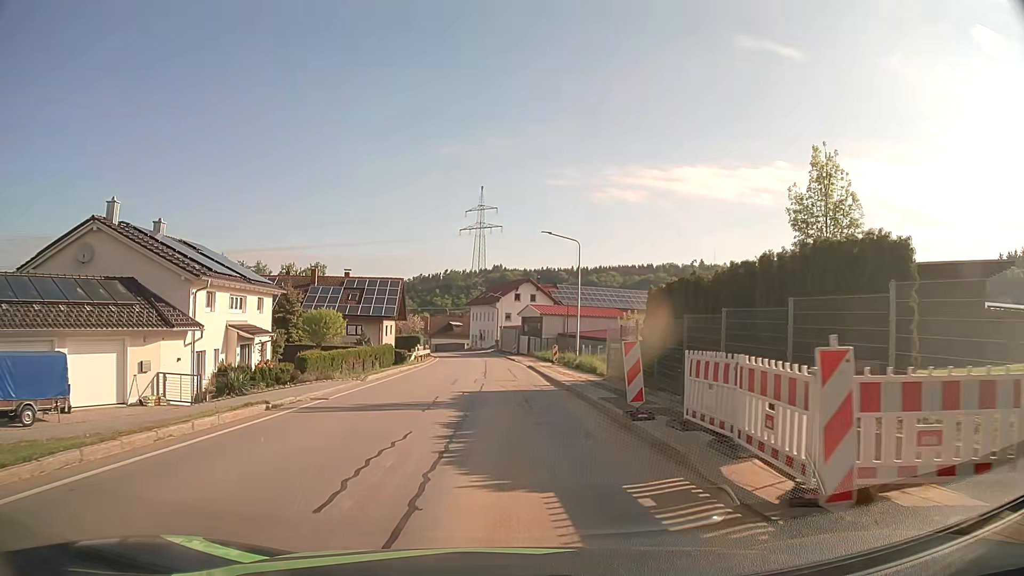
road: secondary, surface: asphalt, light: Day
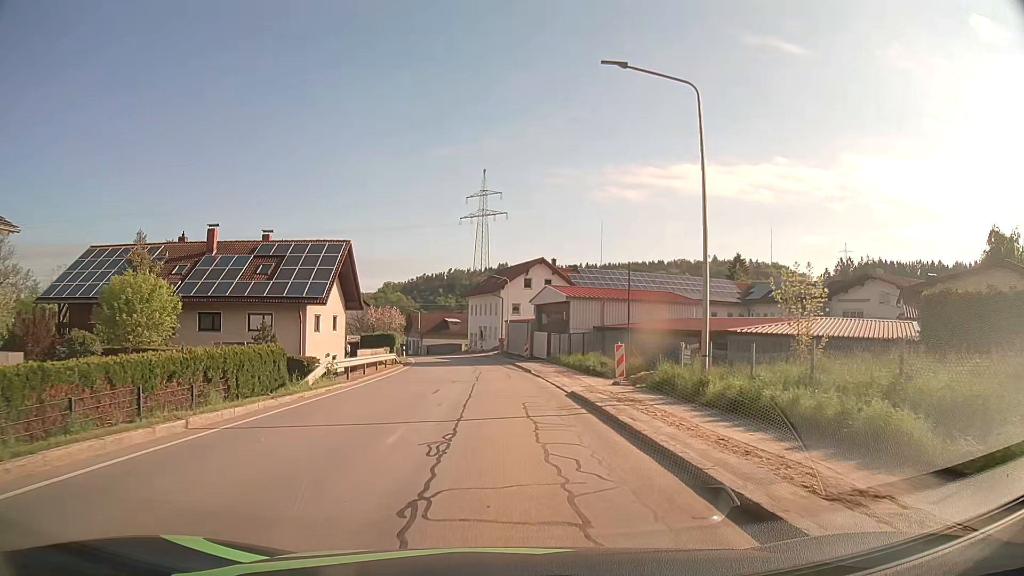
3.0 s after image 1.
(0.0, +24.1) m; 0°
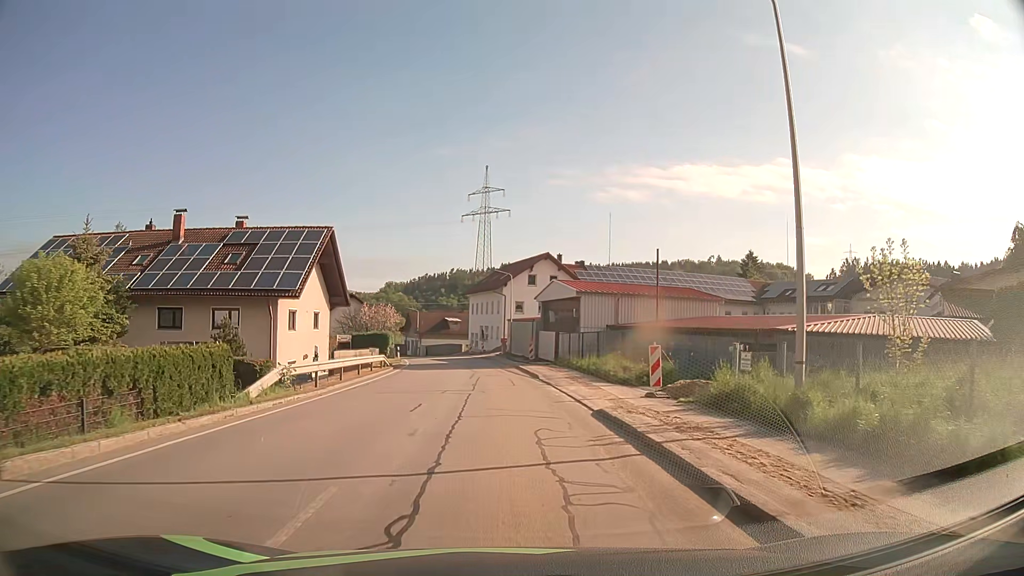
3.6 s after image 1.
(0.0, +4.8) m; -1°
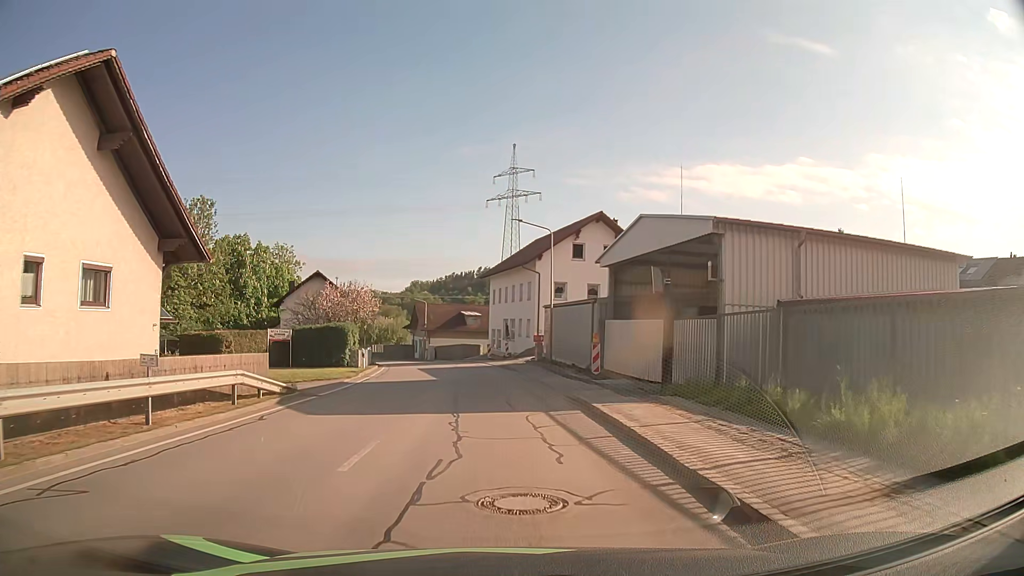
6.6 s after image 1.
(-0.1, +23.5) m; -2°
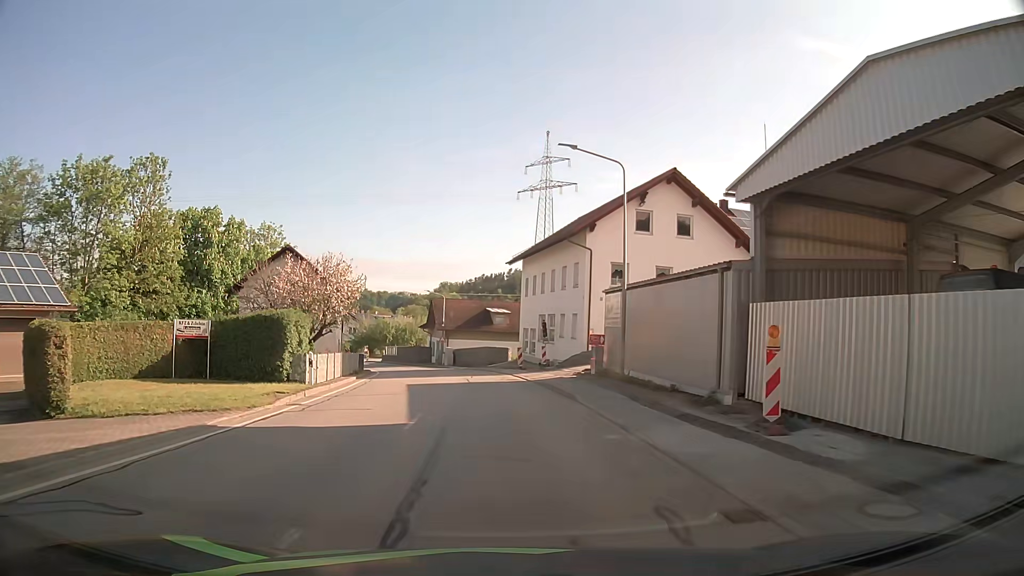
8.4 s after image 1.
(-0.3, +14.2) m; -3°
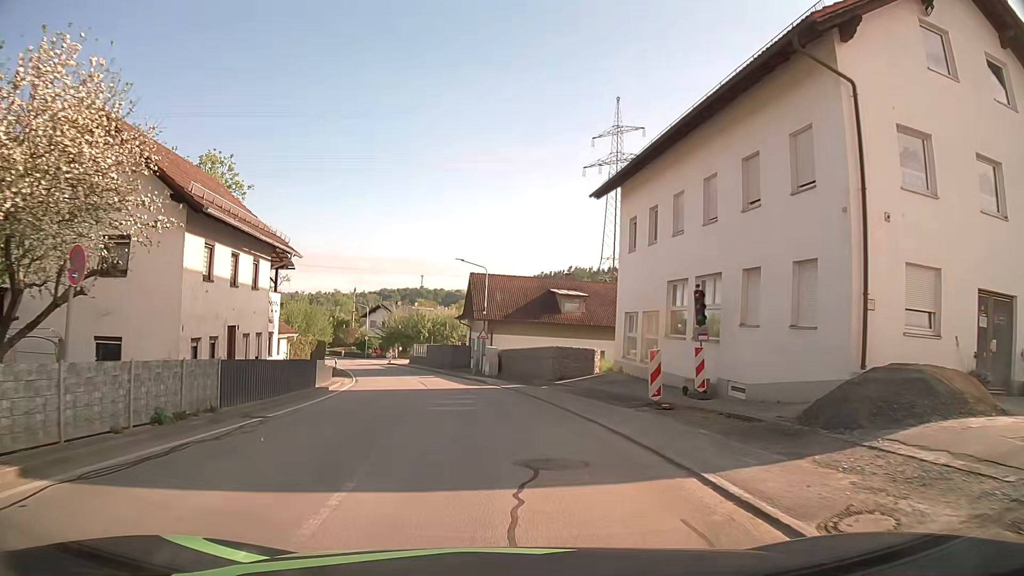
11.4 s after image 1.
(-0.8, +24.5) m; -5°
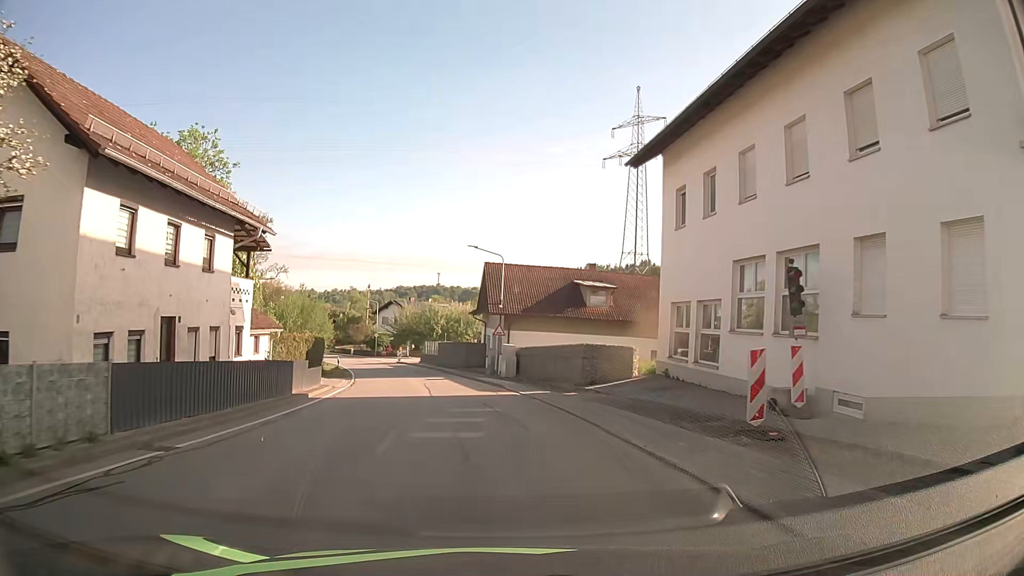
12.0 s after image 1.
(0.0, +5.0) m; -1°
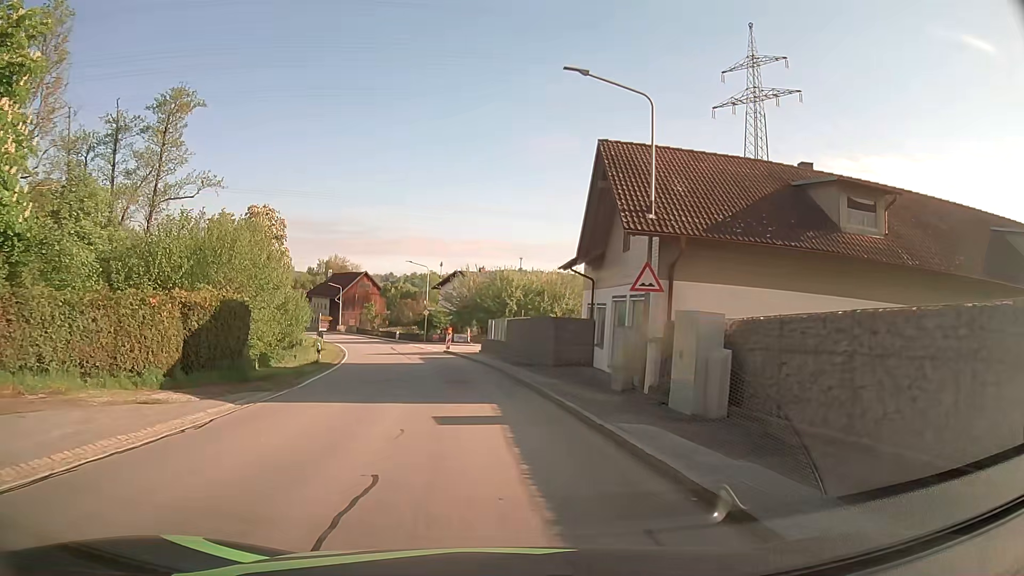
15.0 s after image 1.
(-1.5, +25.2) m; -7°
